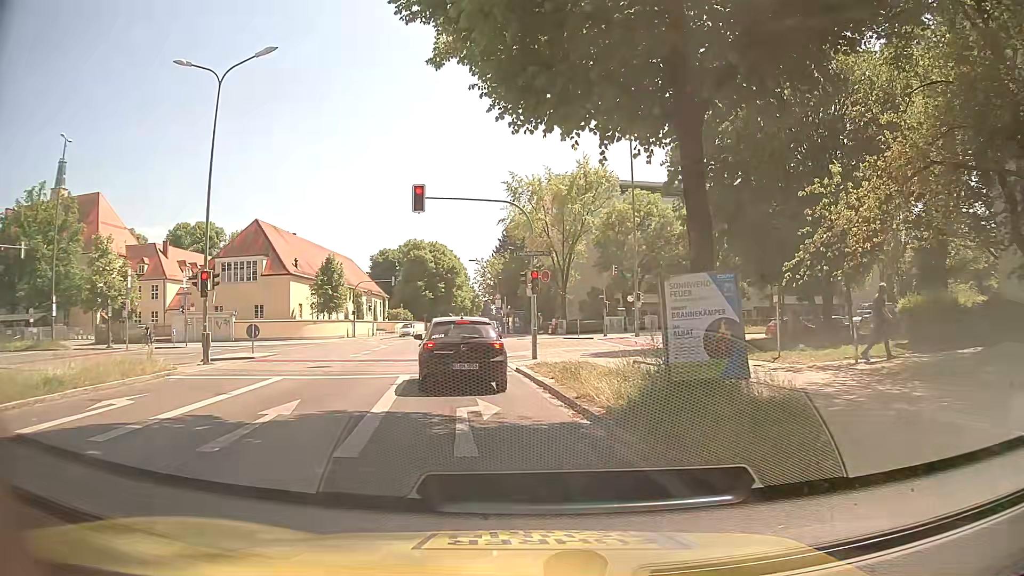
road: secondary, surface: asphalt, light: Day
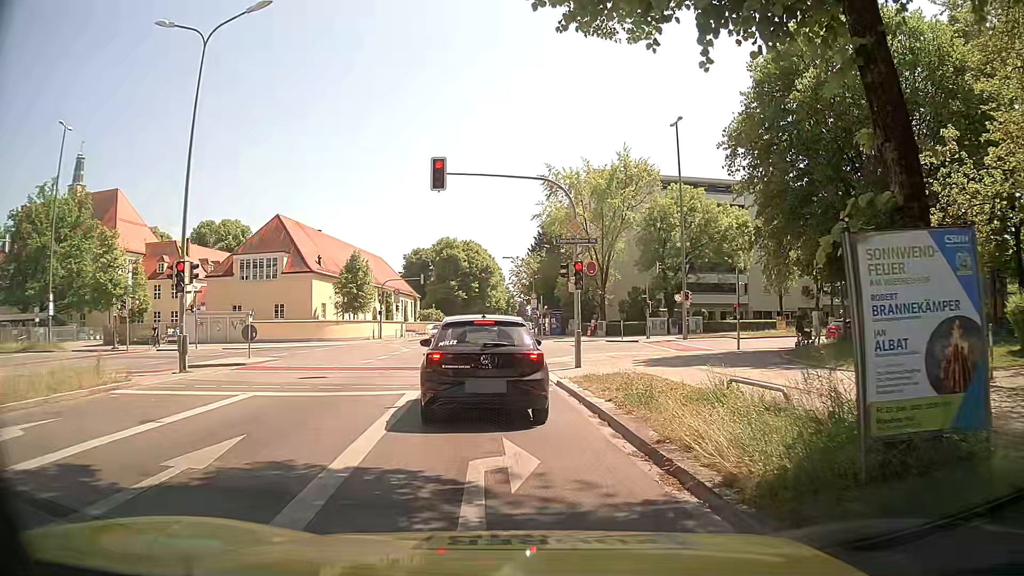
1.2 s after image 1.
(-0.1, +3.9) m; -3°
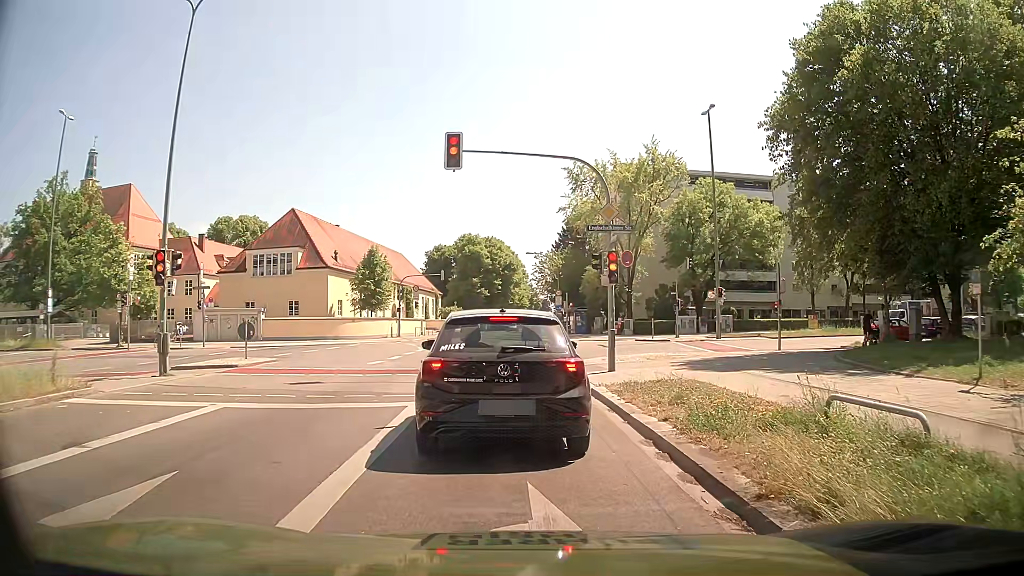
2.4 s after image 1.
(0.0, +2.2) m; -2°
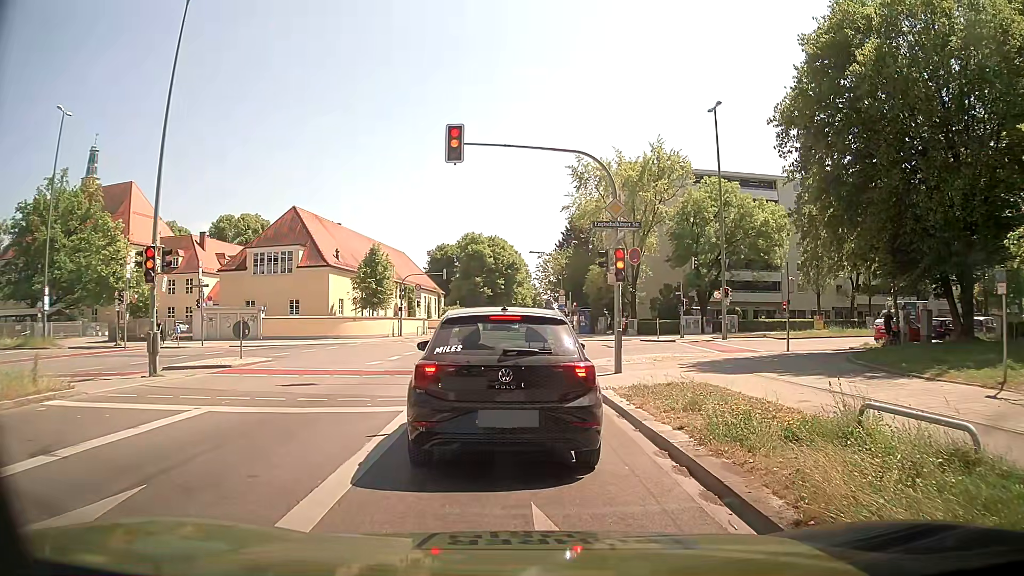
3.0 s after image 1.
(0.0, +0.6) m; 0°
